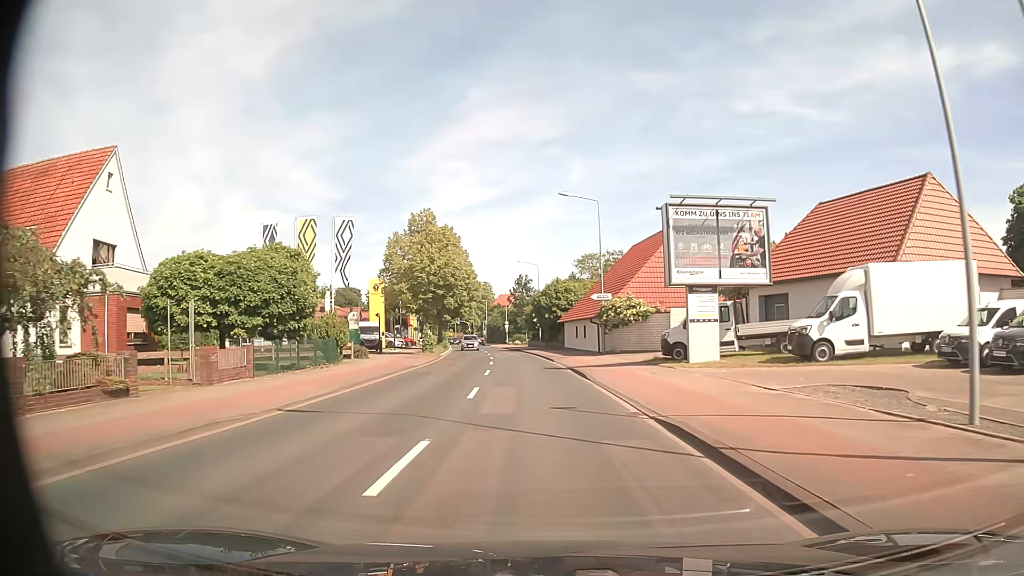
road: secondary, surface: asphalt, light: Day
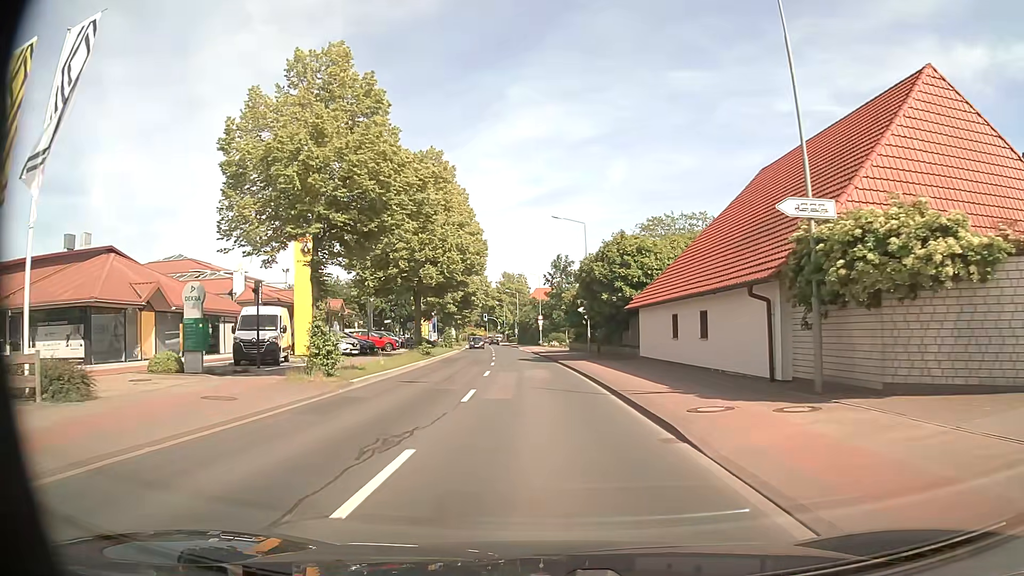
(-0.5, +28.0) m; -3°
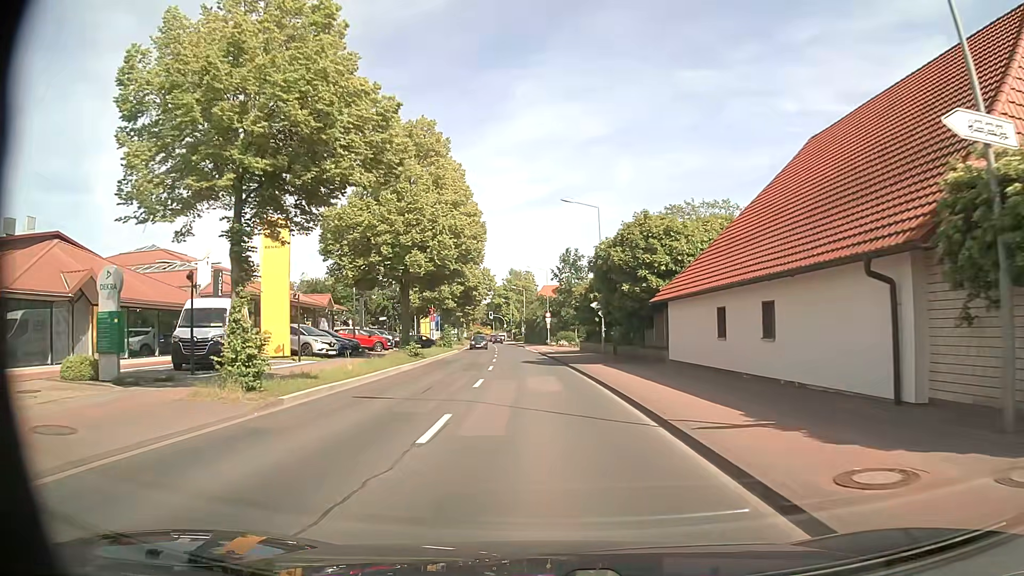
(0.0, +5.6) m; -1°
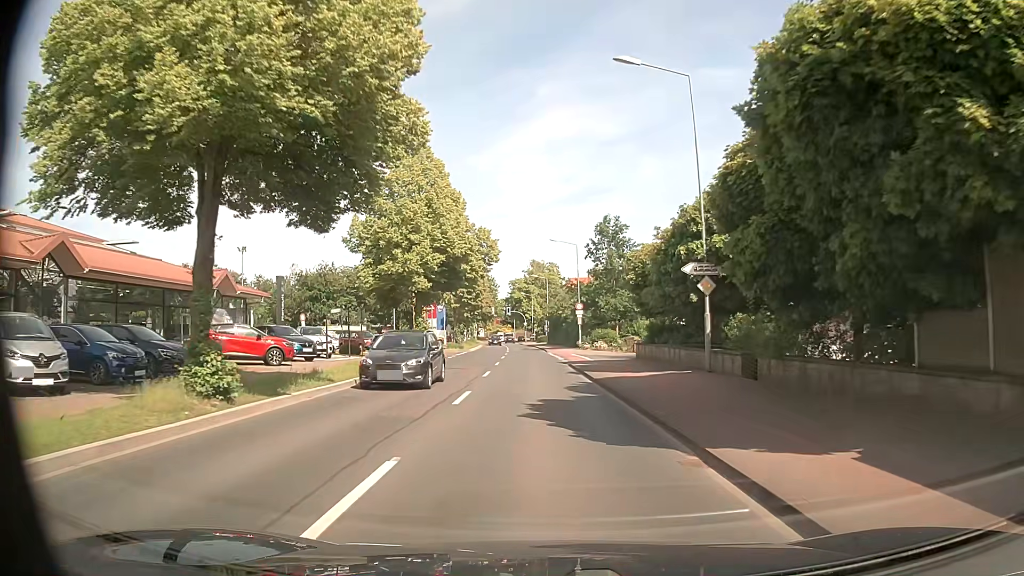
(-0.5, +22.3) m; -2°
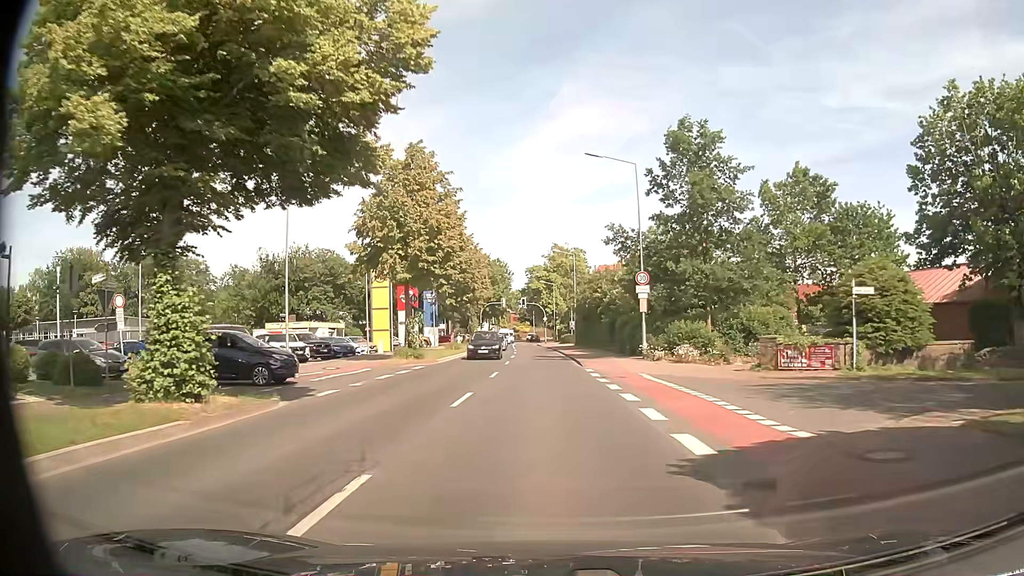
(-0.5, +27.9) m; -1°
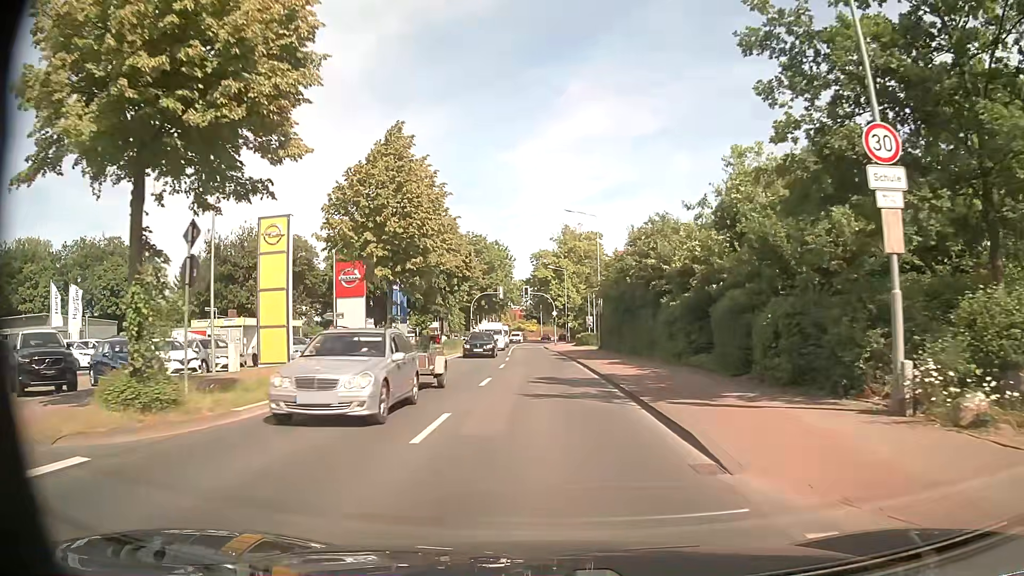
(-0.2, +22.4) m; -1°
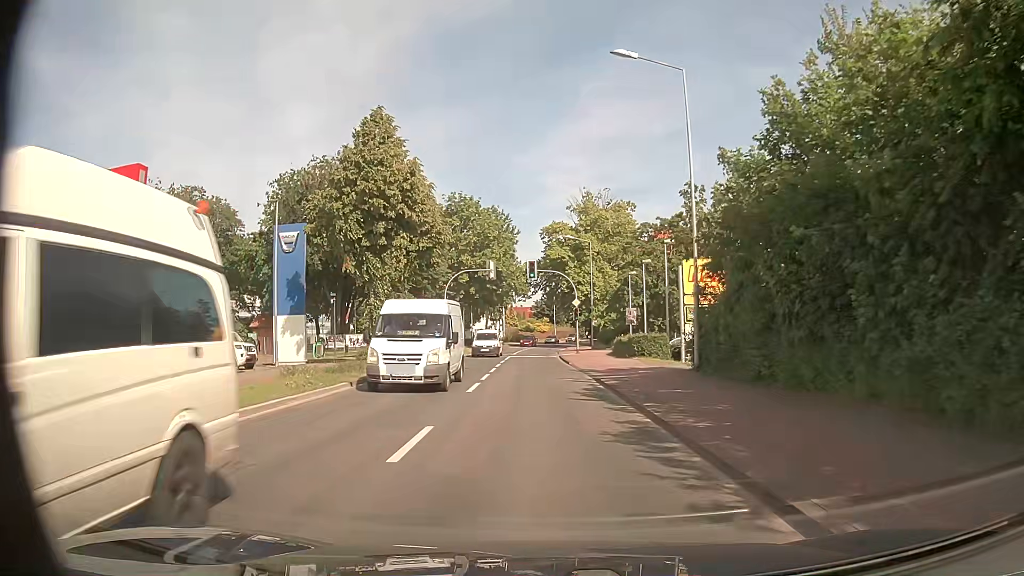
(-0.2, +28.0) m; 0°
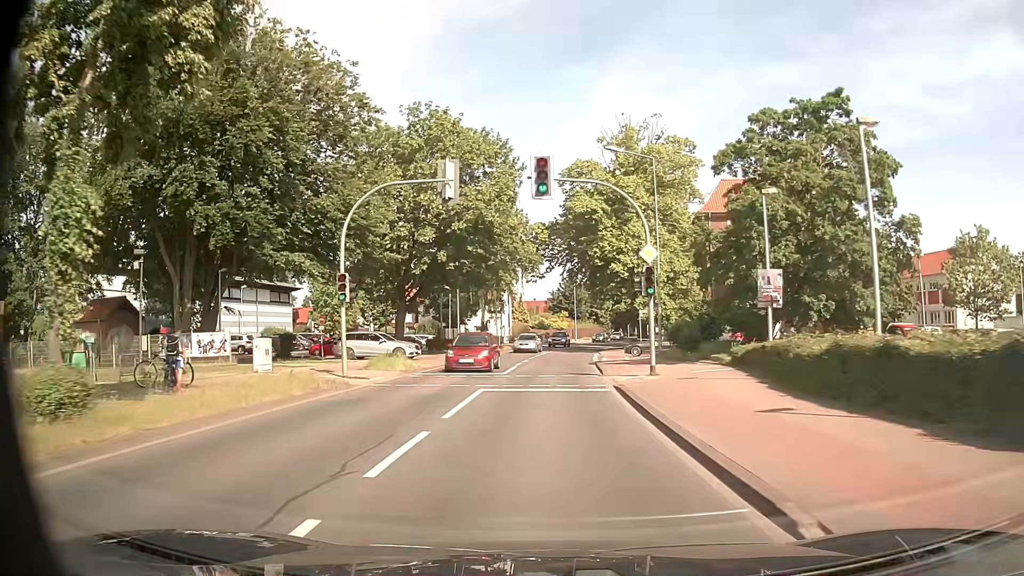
(-0.8, +27.9) m; -2°
(0, +10) (0, +20) (0, +30) (+1, +40) (+1, +50) (+3, +60) (+4, +70) (+6, +80) (+8, +89) (+10, +99) m
